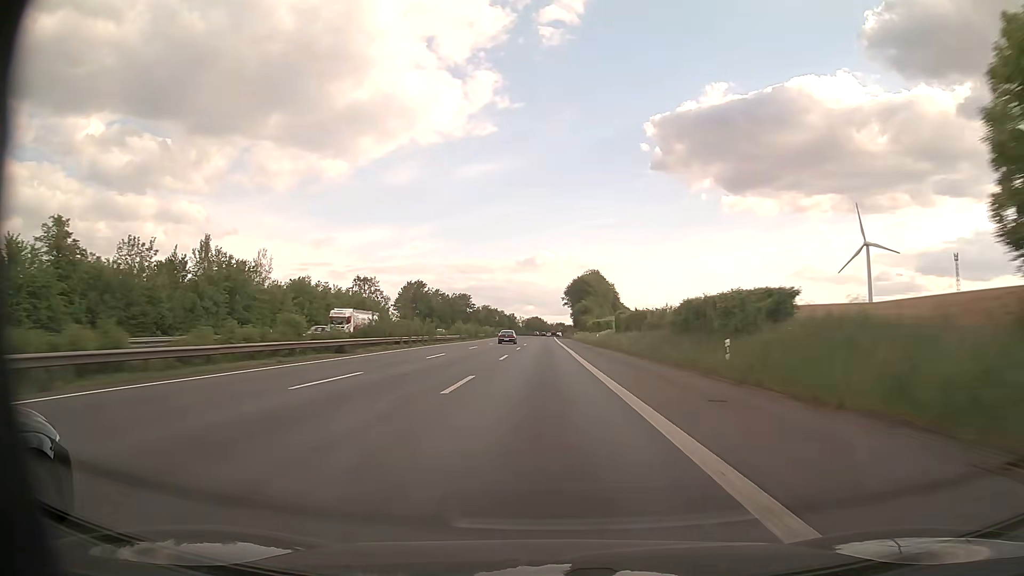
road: motorway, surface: asphalt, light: Day
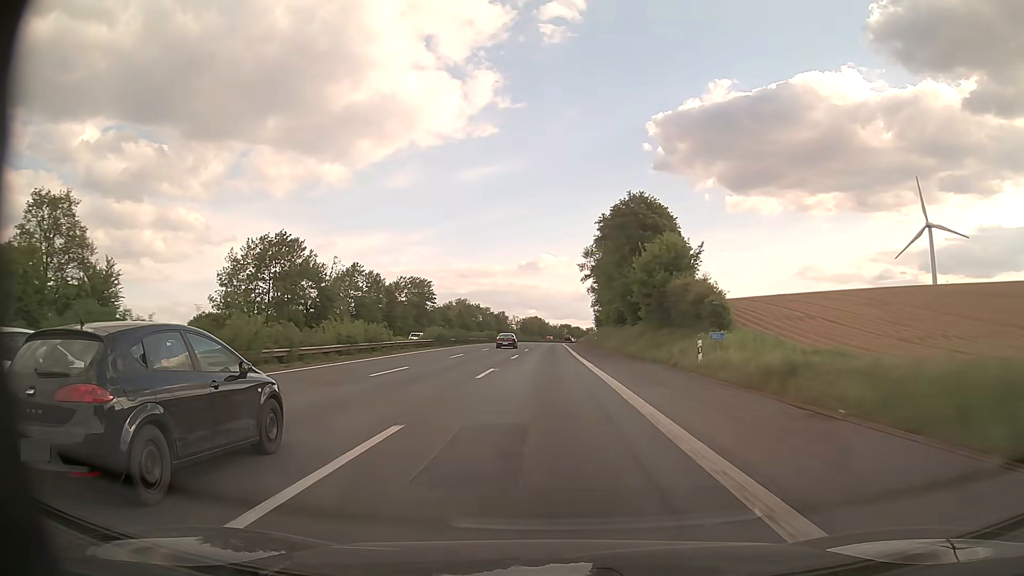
(-0.2, +99.7) m; 0°
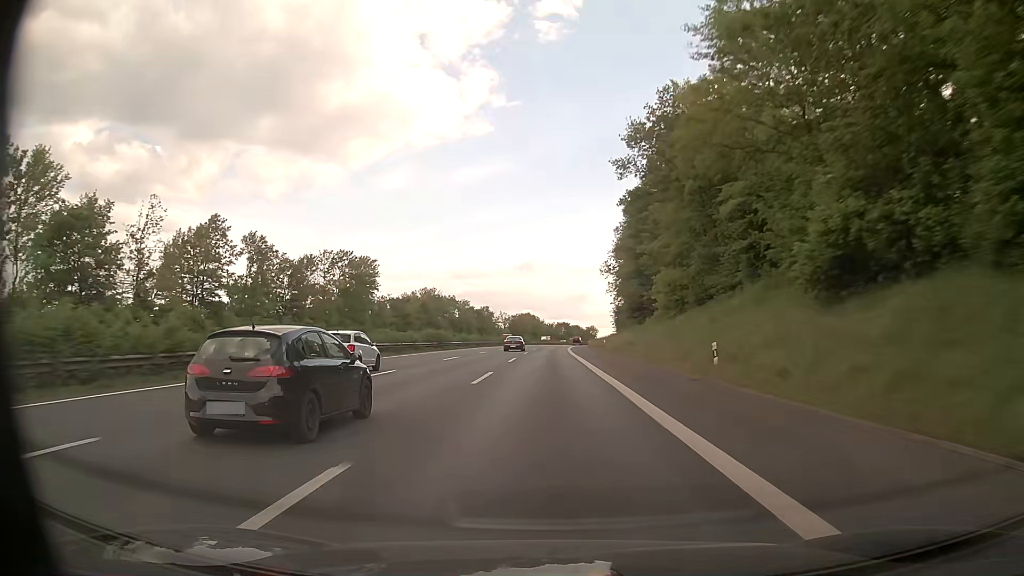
(+0.2, +56.2) m; 0°
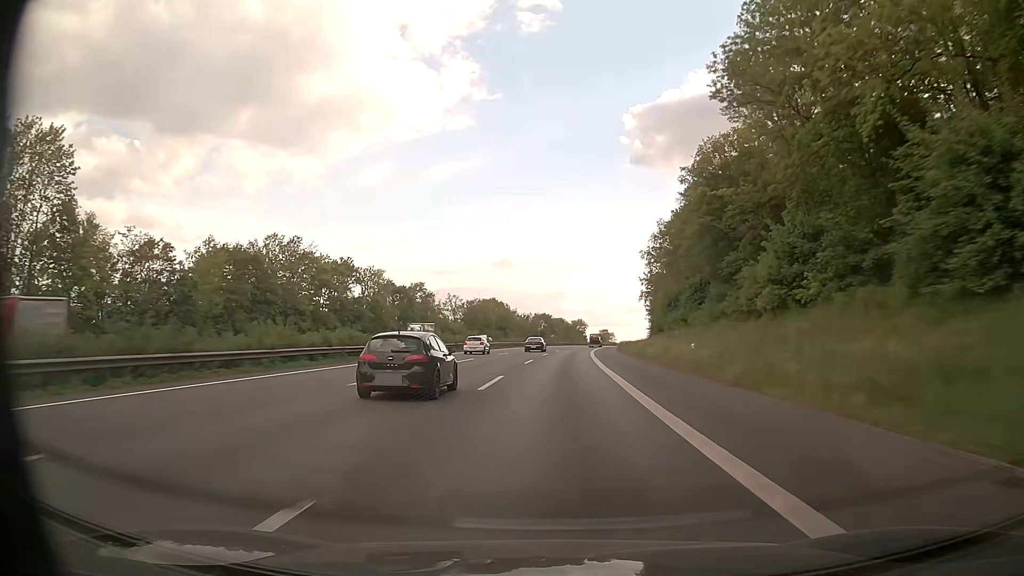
(+1.0, +90.8) m; +2°
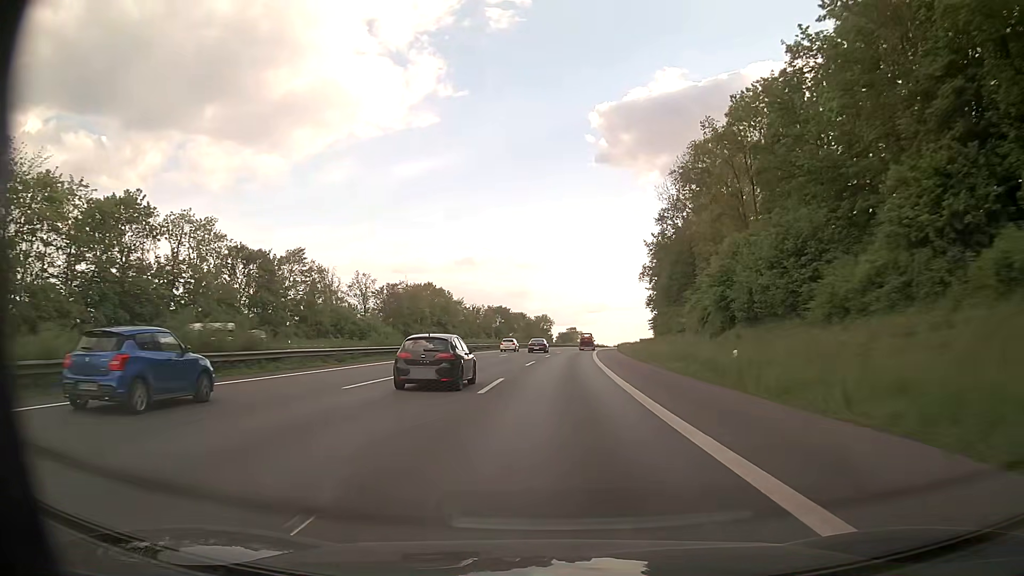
(+1.6, +54.4) m; +3°
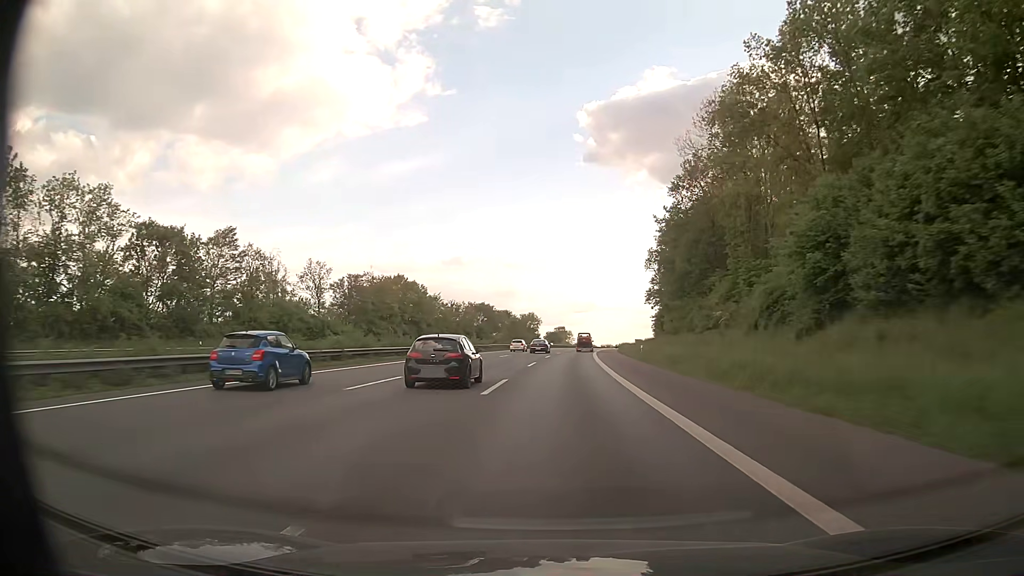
(+0.2, +18.2) m; +1°
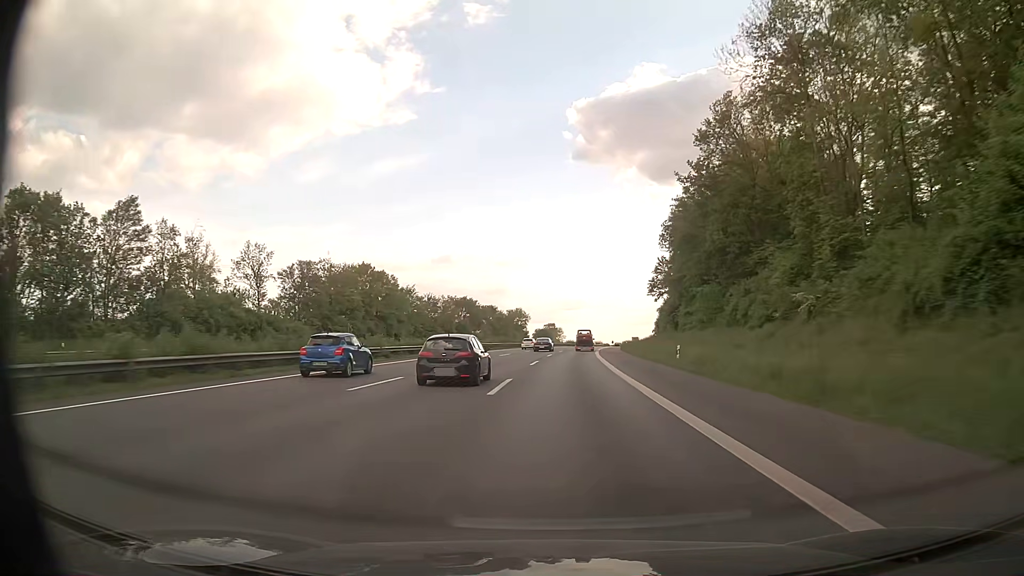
(+0.2, +18.3) m; +1°
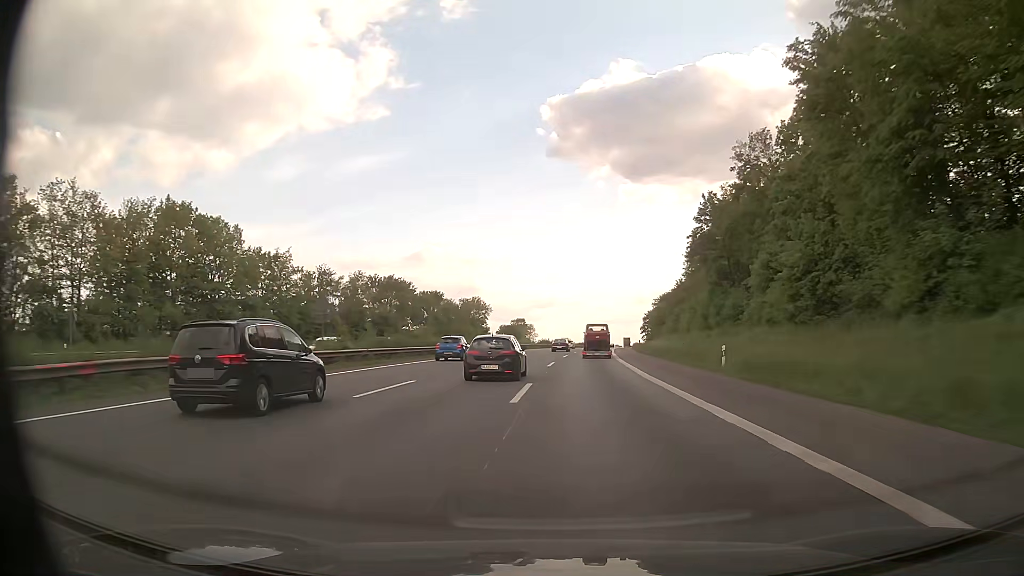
(+1.2, +55.6) m; +2°
(0, +10) (0, +20) (0, +30) (0, +40) (+1, +50) (+1, +60) (+1, +70) (+2, +80) (+3, +90) (+4, +100) m
